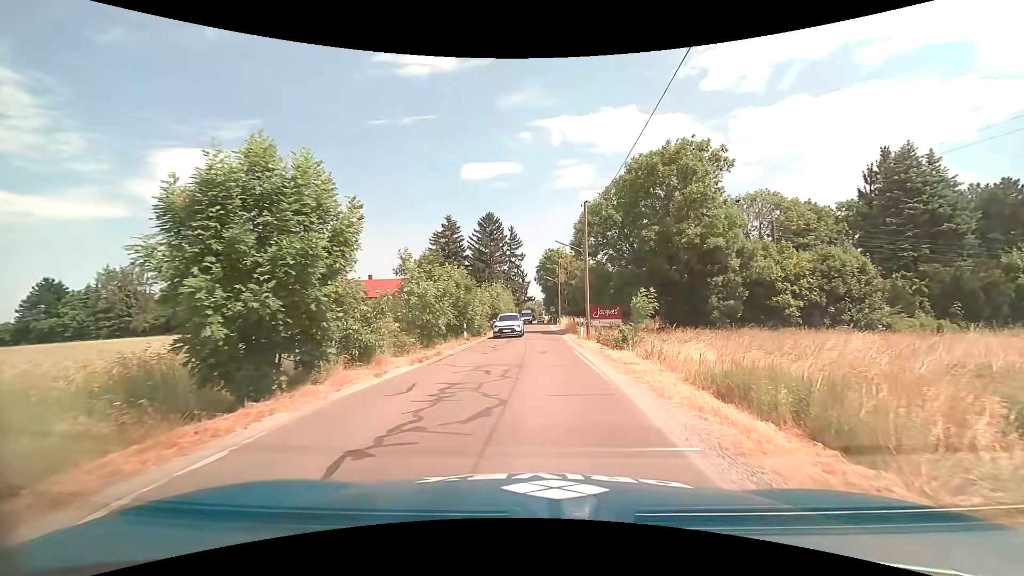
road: unclassified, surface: asphalt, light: Day
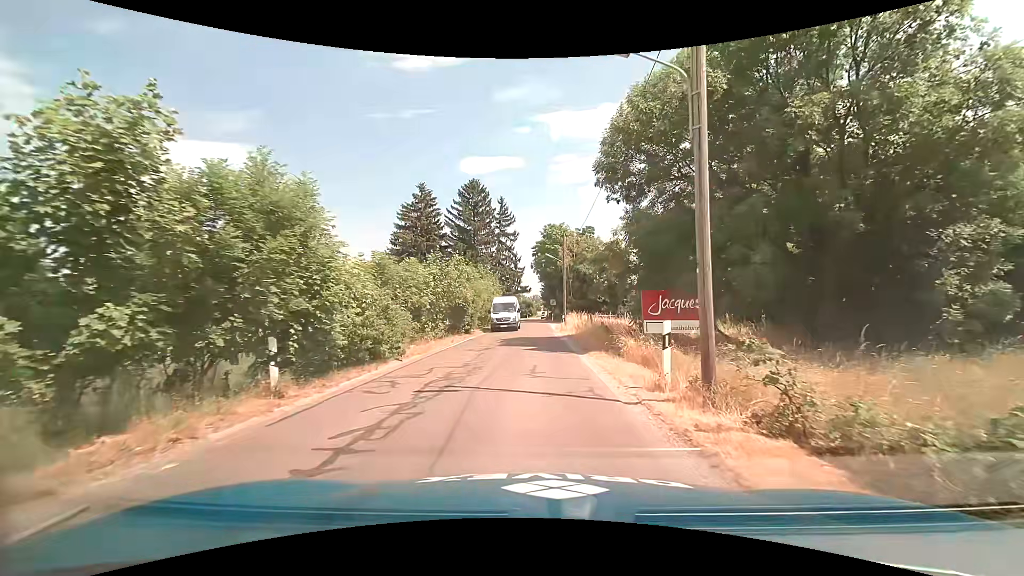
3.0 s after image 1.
(+0.5, +19.9) m; 0°
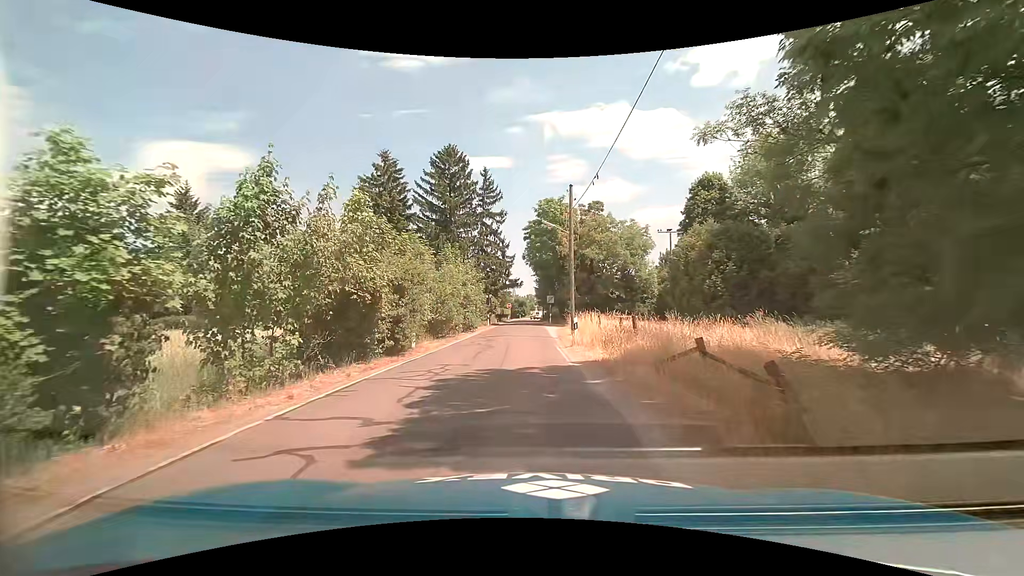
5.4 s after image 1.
(+0.1, +14.8) m; 0°
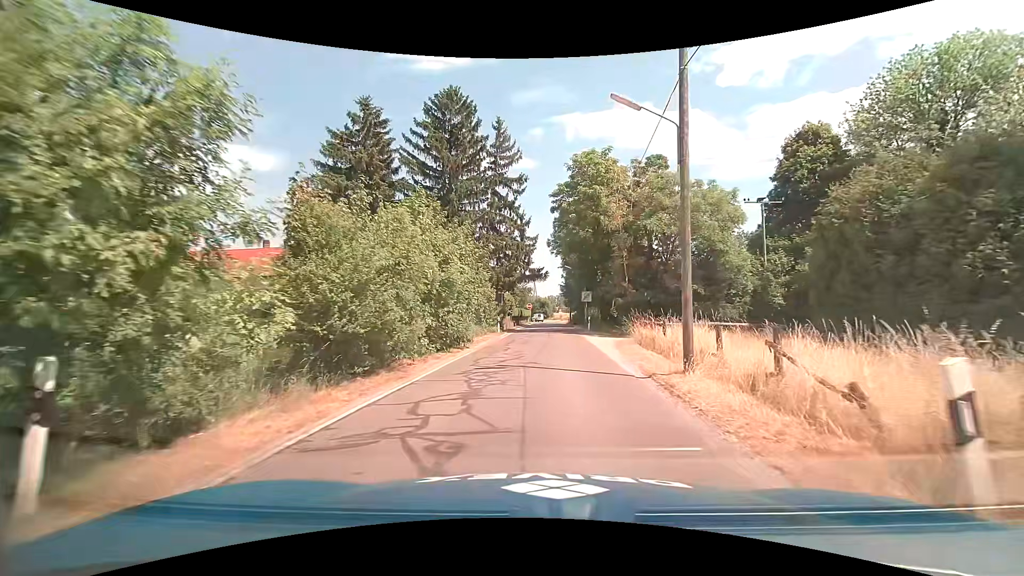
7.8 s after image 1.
(-0.6, +15.9) m; -2°
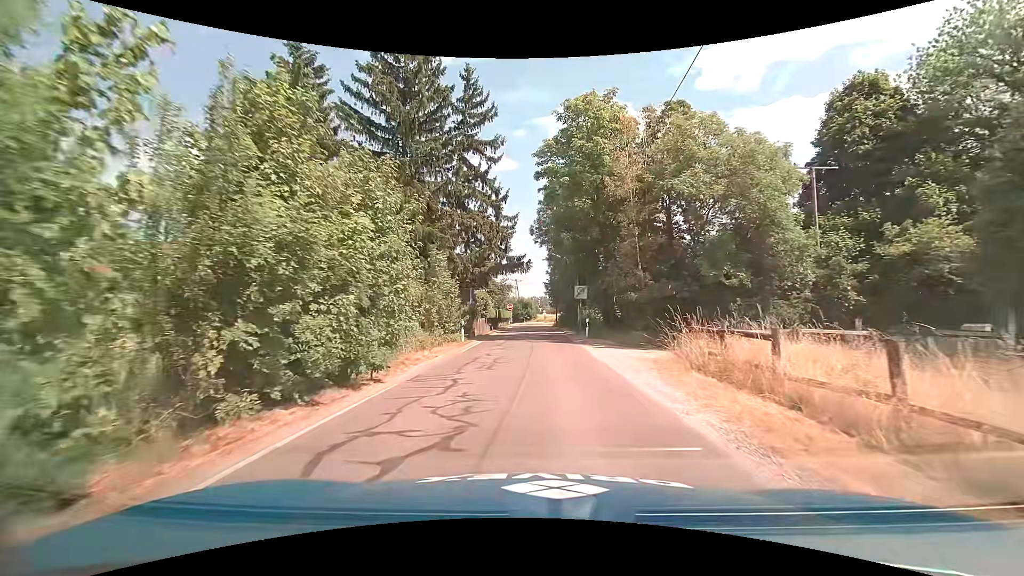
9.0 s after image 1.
(+0.2, +9.7) m; +3°
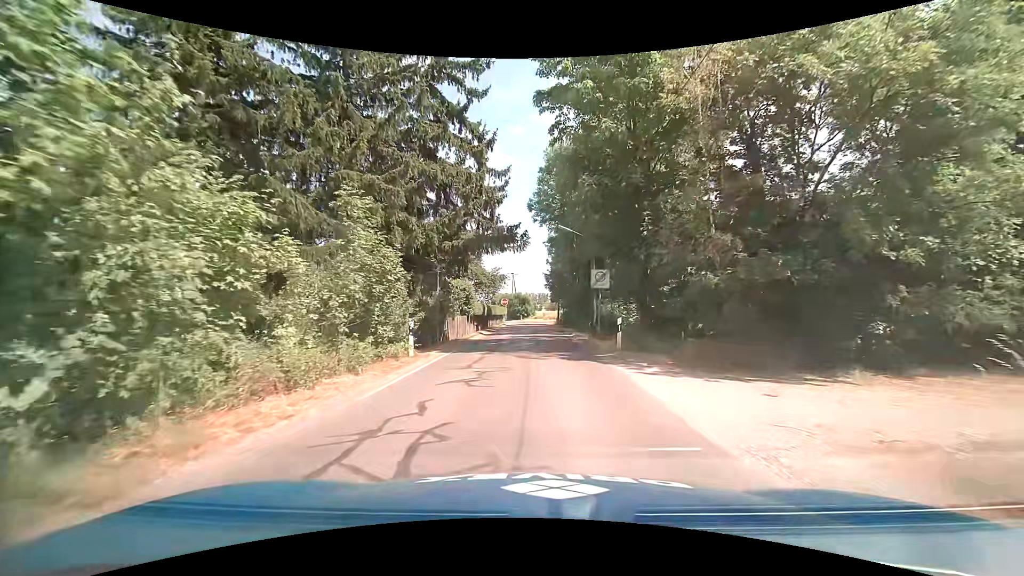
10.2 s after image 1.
(-0.1, +10.1) m; -1°
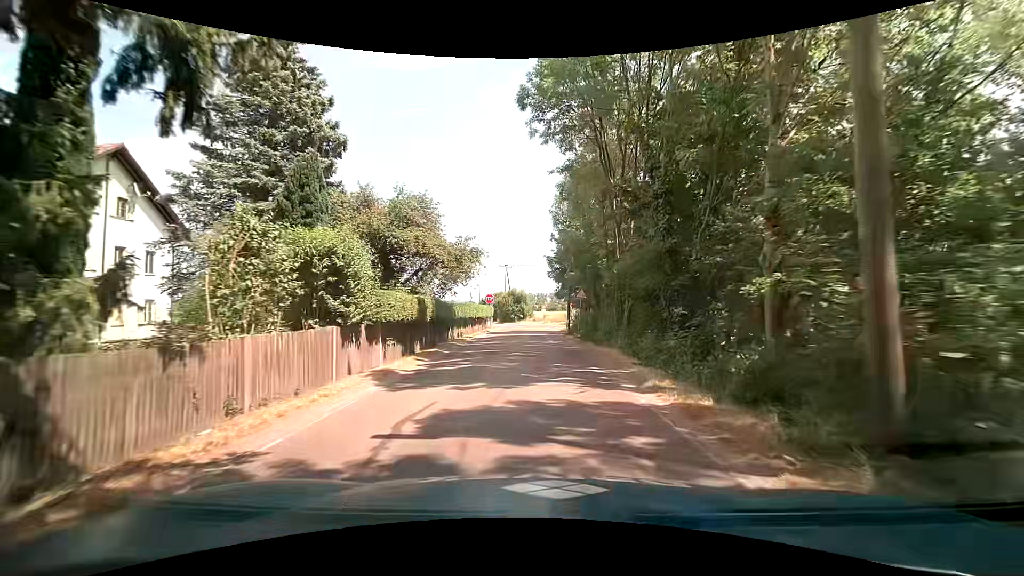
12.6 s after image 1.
(+0.4, +20.3) m; +2°
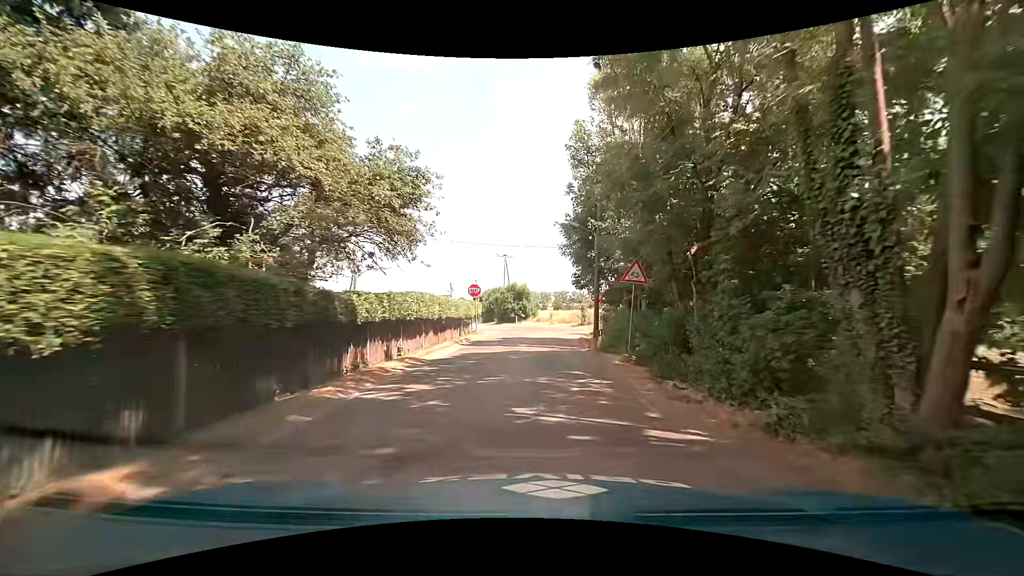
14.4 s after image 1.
(-0.3, +14.7) m; -2°
